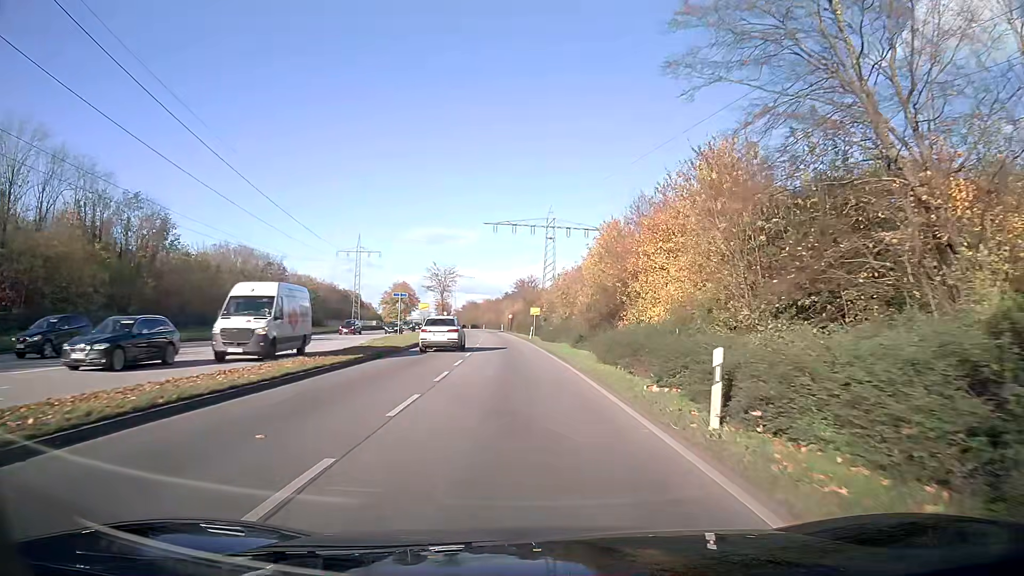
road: primary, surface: asphalt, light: Day
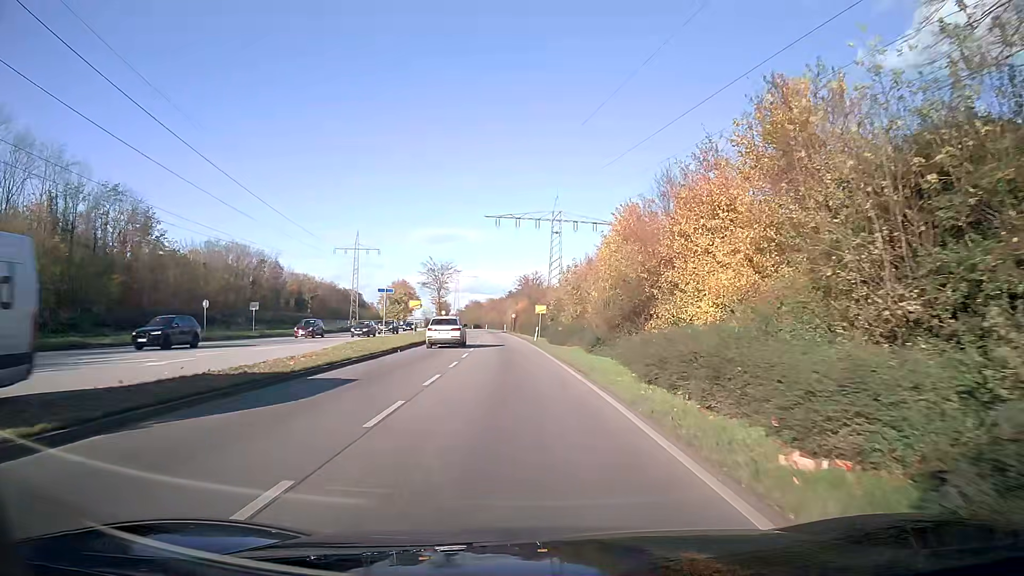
(0.0, +7.2) m; 0°
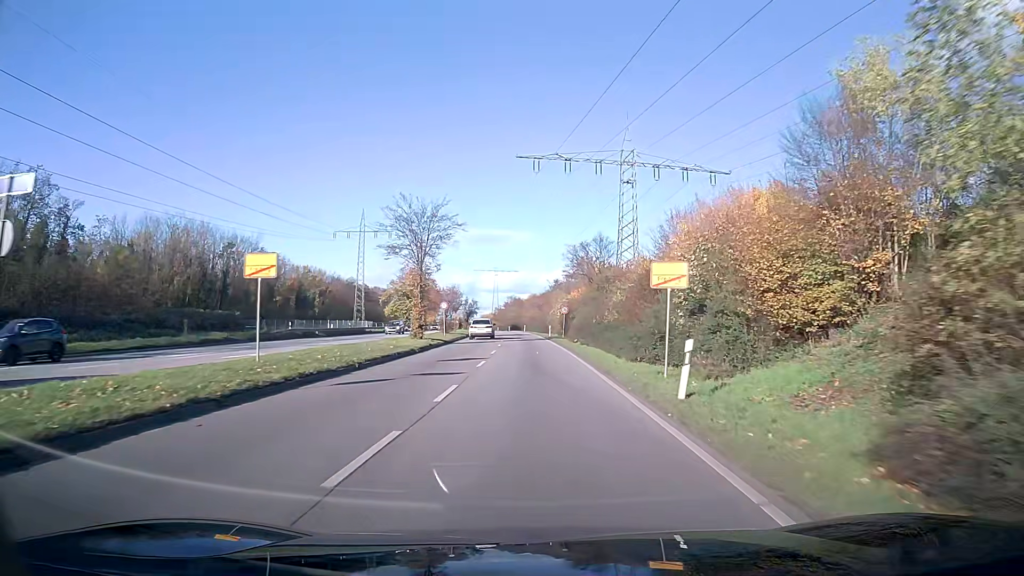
(-1.3, +39.3) m; -3°
